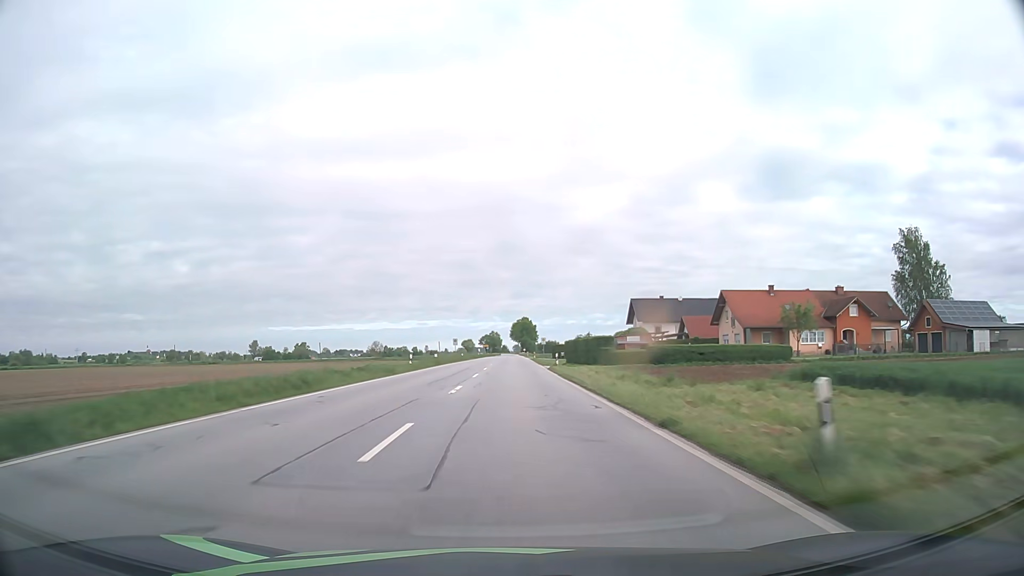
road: primary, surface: asphalt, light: Day
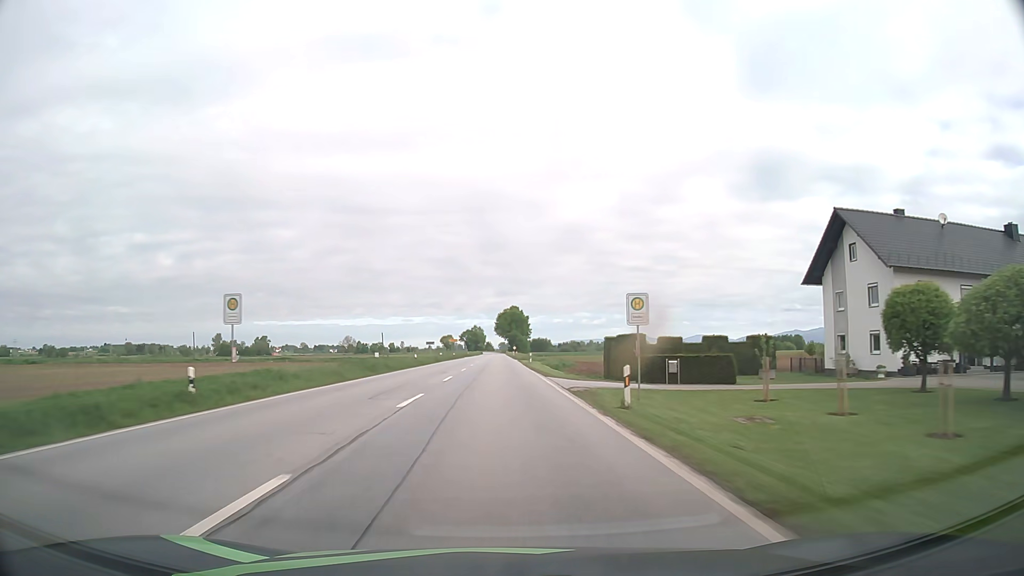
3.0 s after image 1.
(+0.9, +78.9) m; +1°
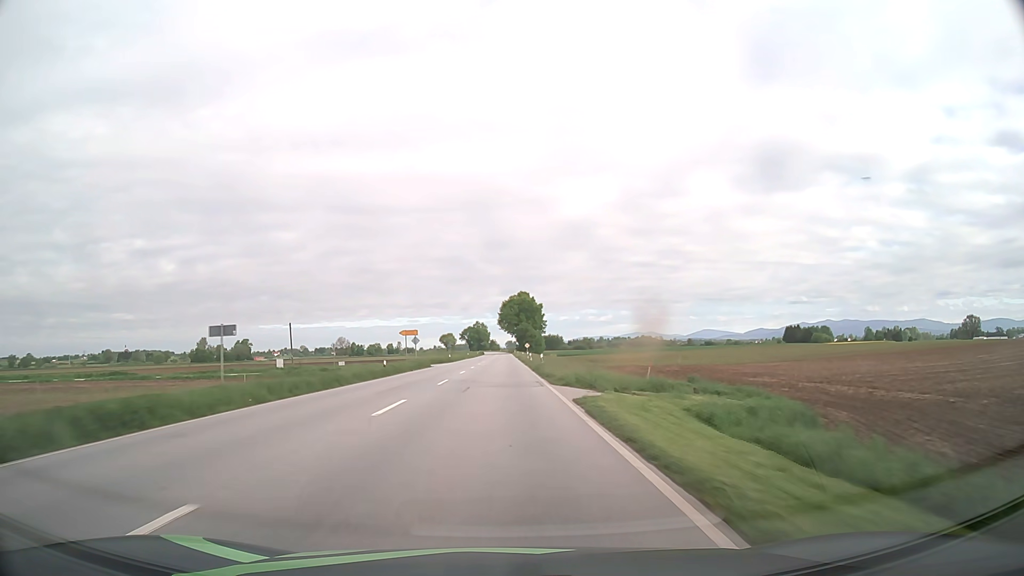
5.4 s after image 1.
(0.0, +63.3) m; -1°
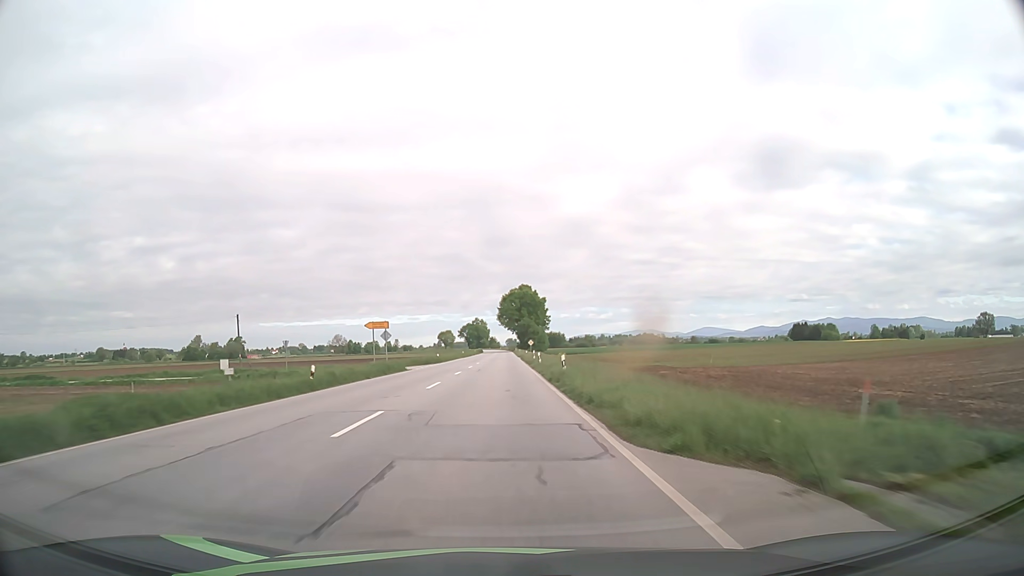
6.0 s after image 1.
(0.0, +15.9) m; 0°
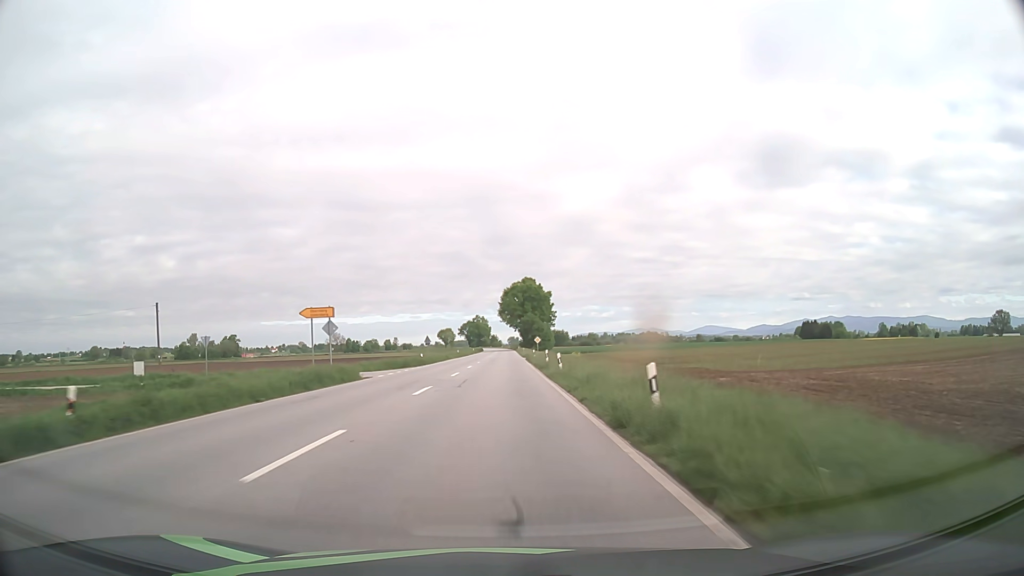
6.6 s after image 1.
(0.0, +15.9) m; 0°
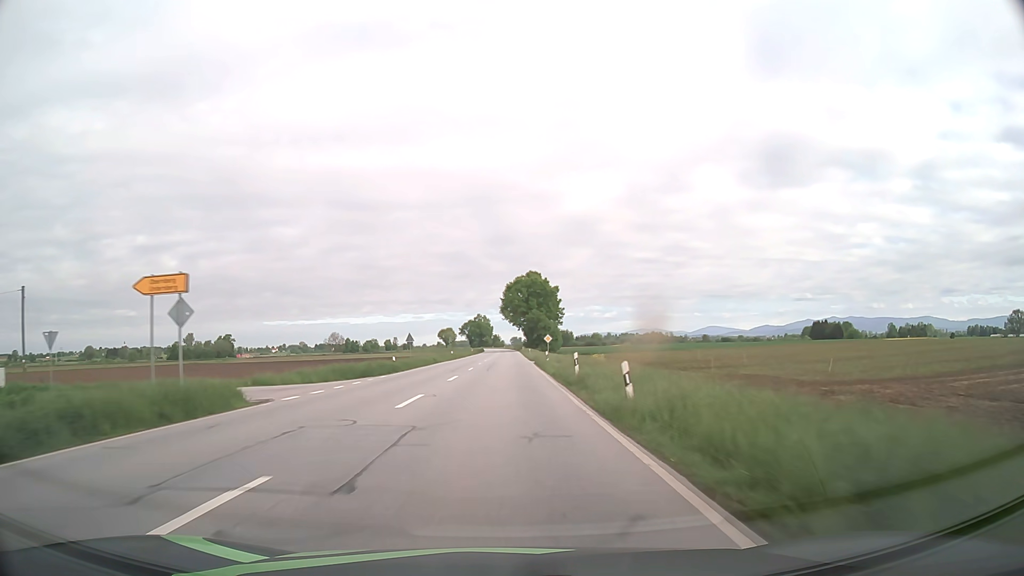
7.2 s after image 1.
(0.0, +15.9) m; 0°
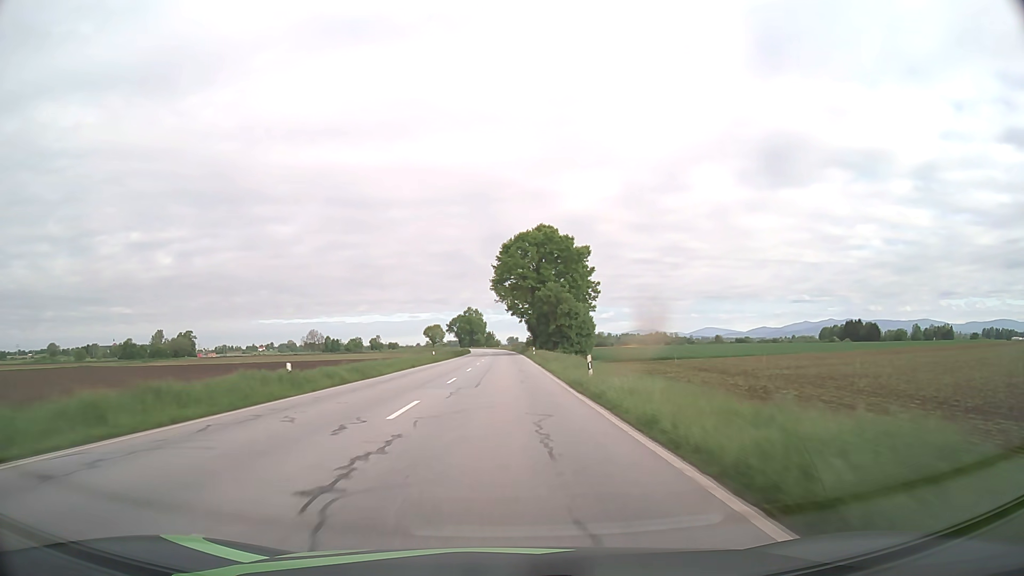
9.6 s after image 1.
(0.0, +64.0) m; 0°
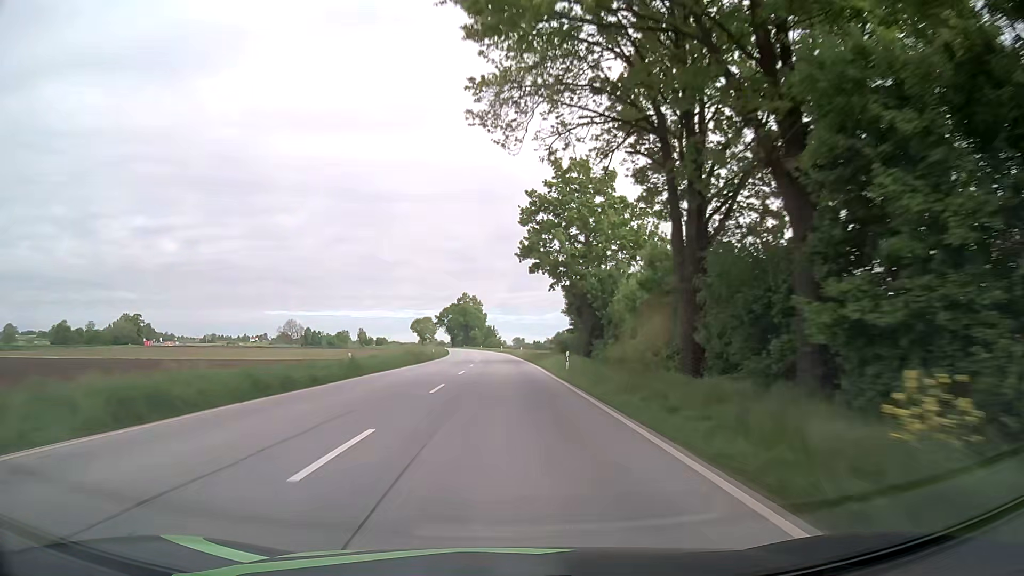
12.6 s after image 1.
(-0.3, +80.0) m; -1°
(0, +10) (0, +20) (0, +30) (0, +40) (0, +50) (-1, +60) (-1, +70) (-1, +80) (-2, +90) (-2, +100) m
